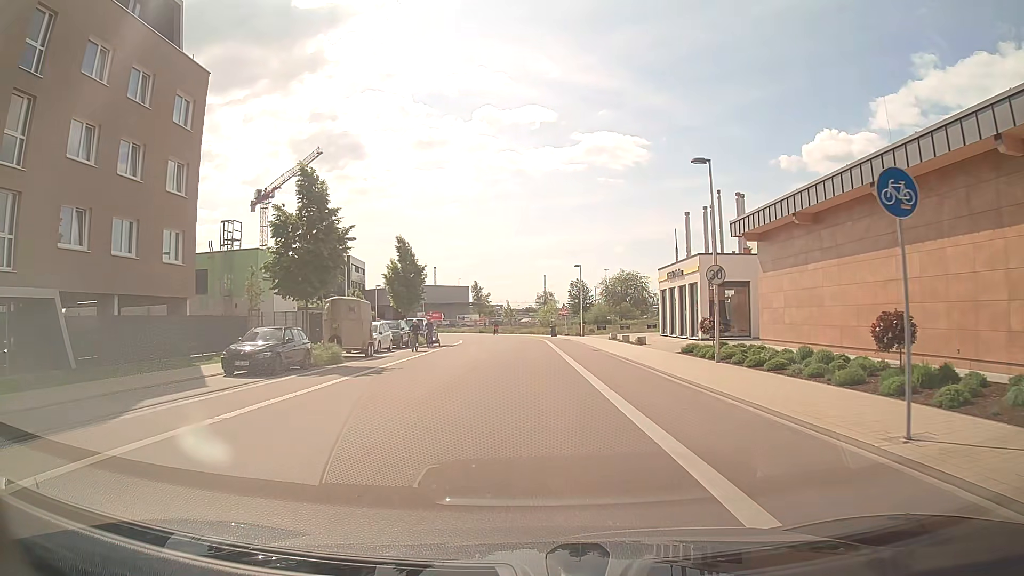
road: residential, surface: asphalt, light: Day
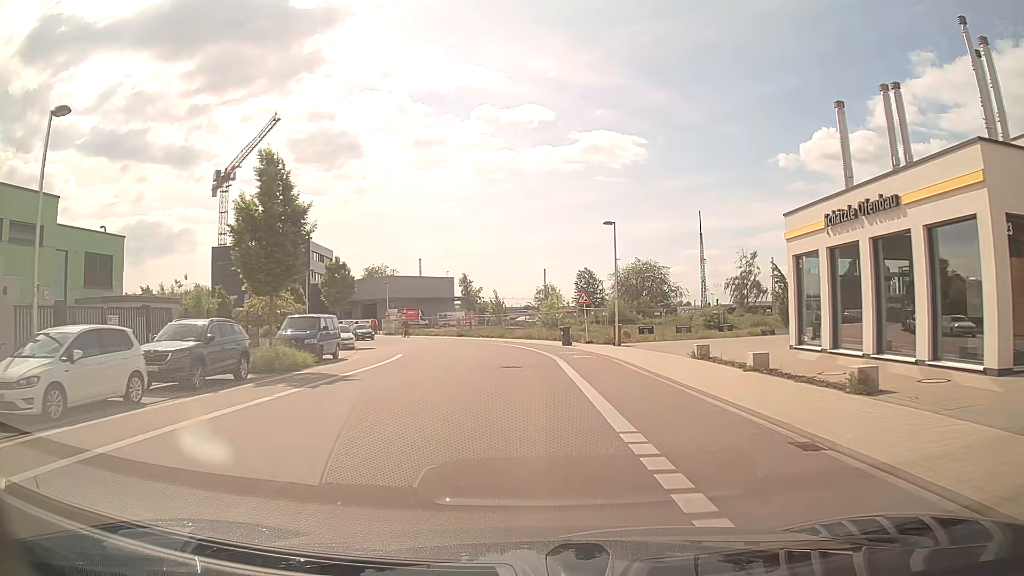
(-0.1, +25.1) m; 0°
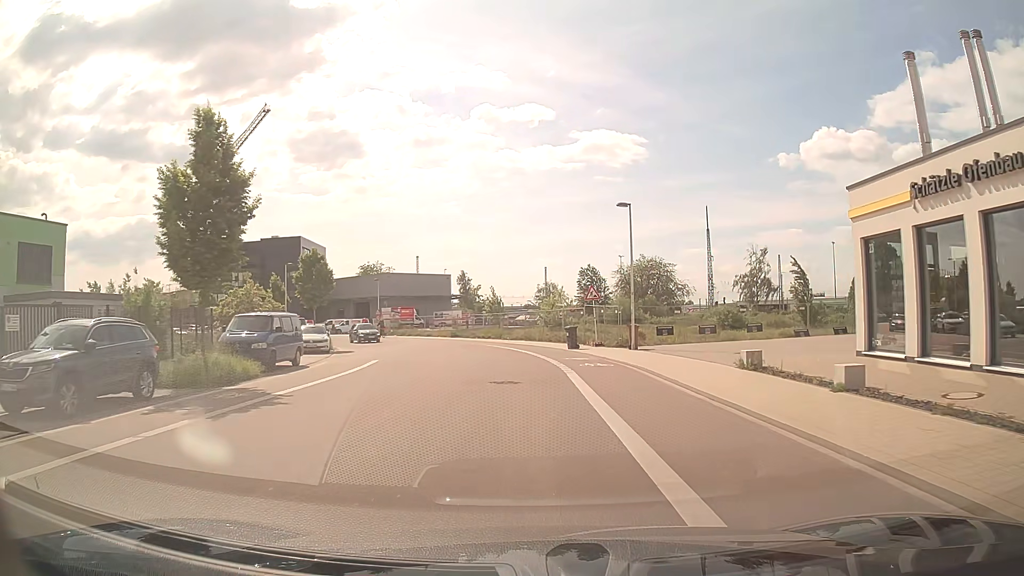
(0.0, +5.2) m; -1°
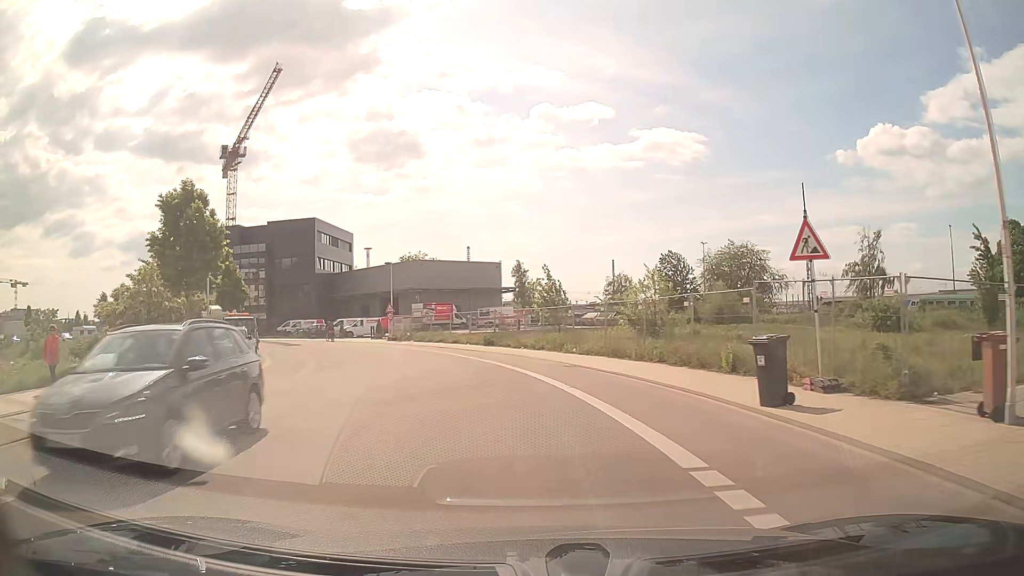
(-0.6, +21.3) m; -5°
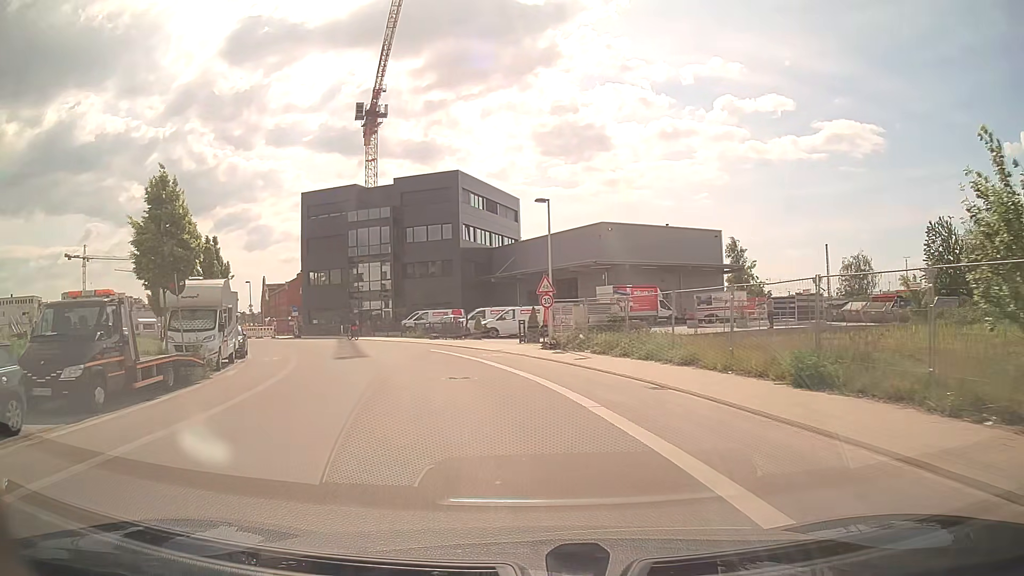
(-3.7, +25.4) m; -17°
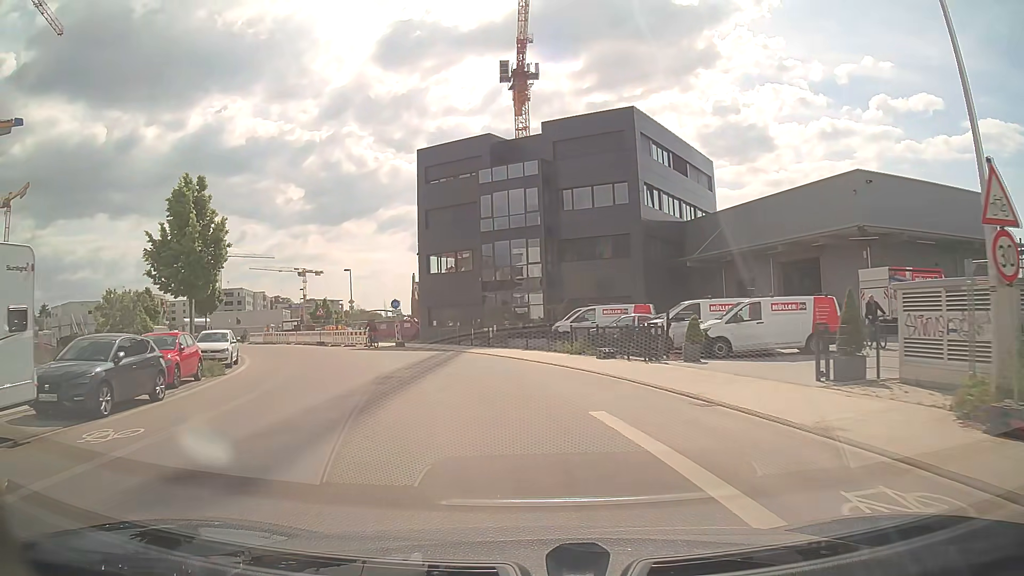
(-2.6, +20.3) m; -14°
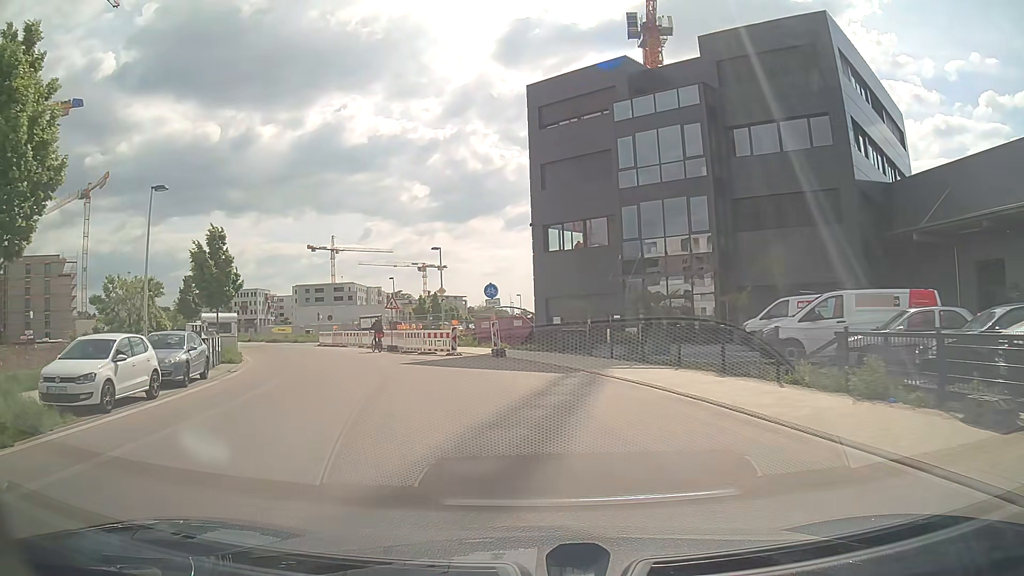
(-1.4, +15.0) m; -11°
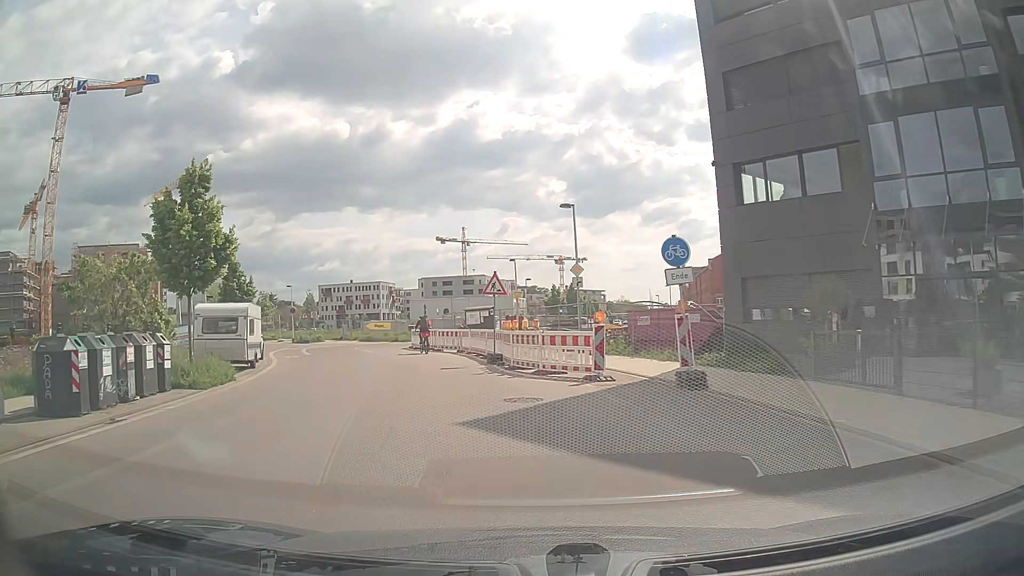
(-1.4, +14.1) m; -11°
